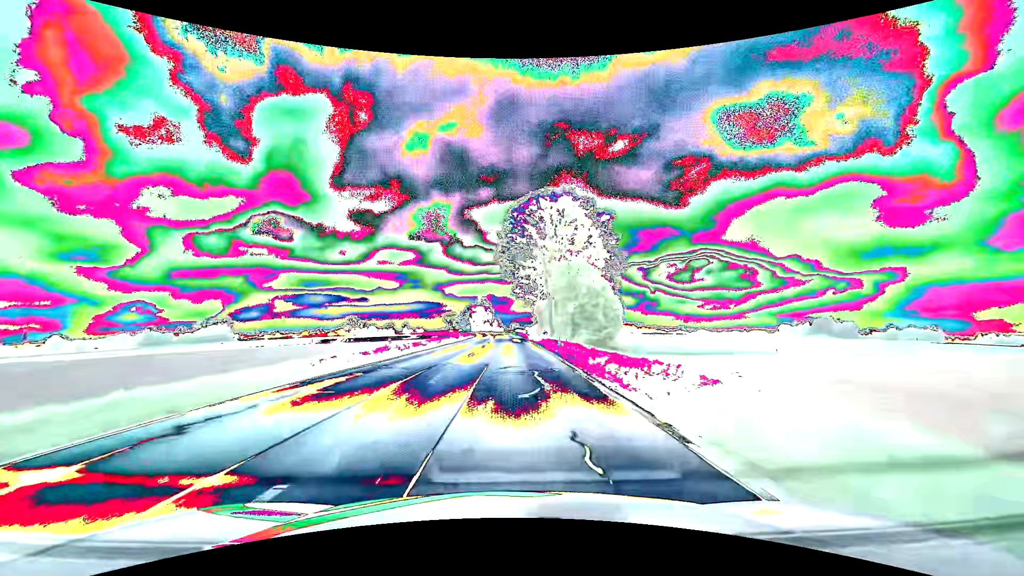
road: primary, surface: asphalt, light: Day
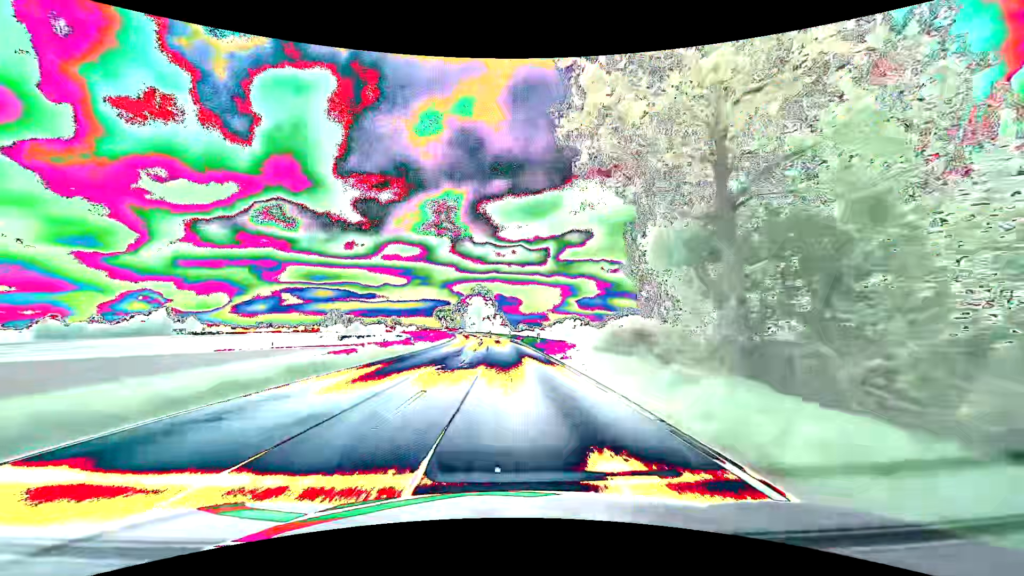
(-0.4, +79.1) m; -1°
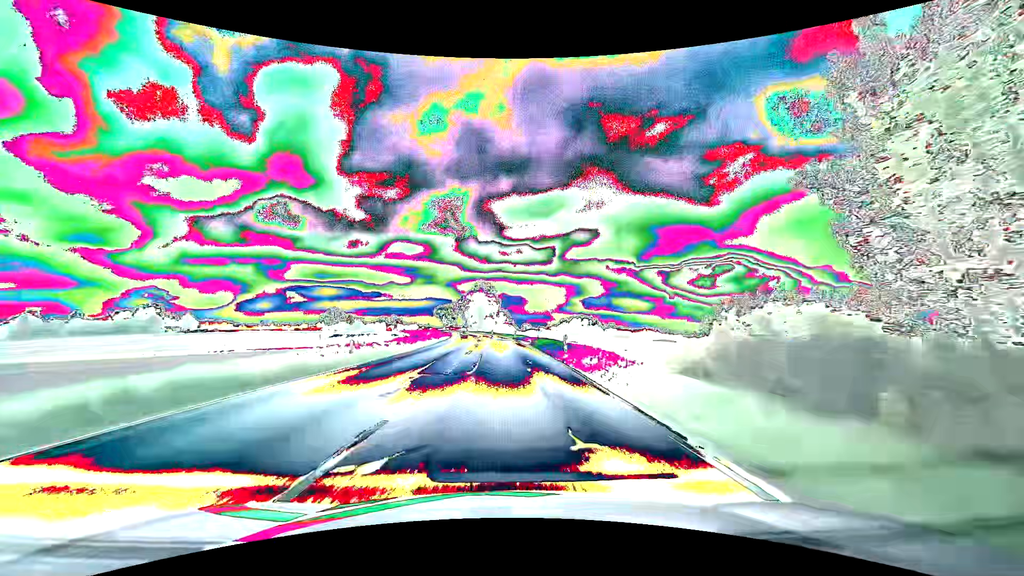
(-0.1, +15.8) m; -1°
(0, +10) (0, +20) (0, +30) (0, +40) (-1, +50) (-1, +60) (-2, +70) (-2, +80) (-3, +90) (-4, +100) m
